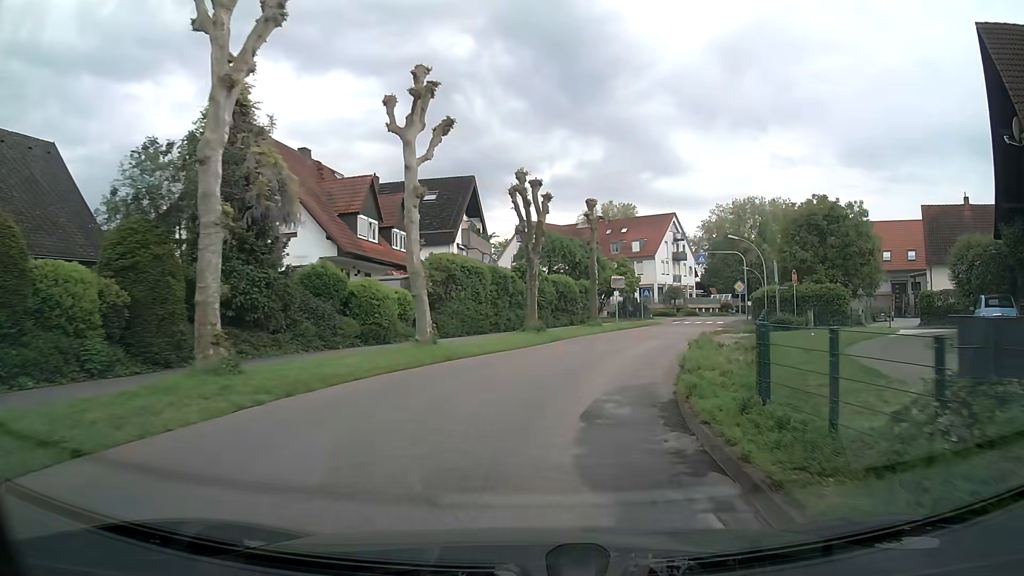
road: tertiary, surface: asphalt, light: Day
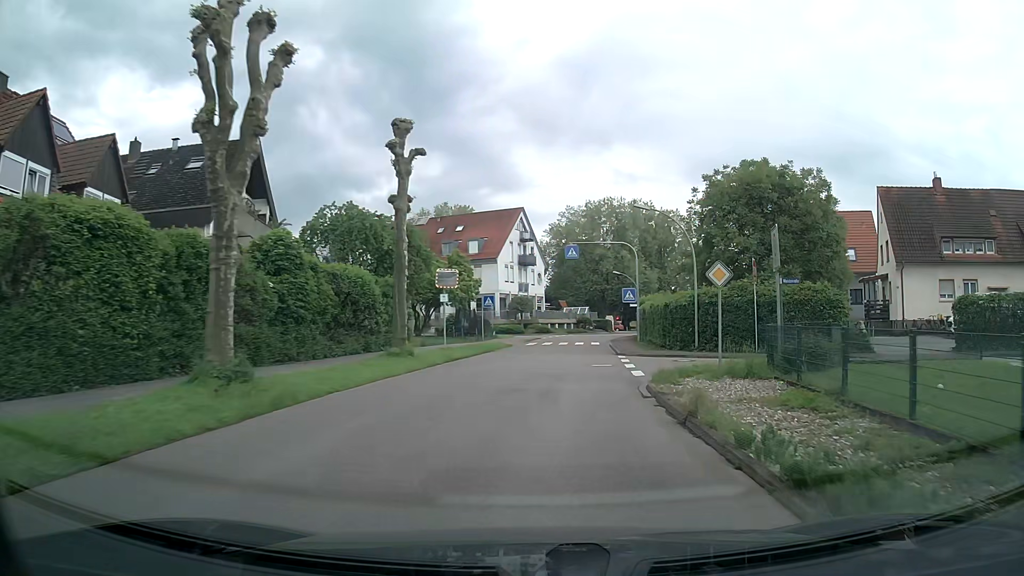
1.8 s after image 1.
(+2.2, +18.3) m; +15°
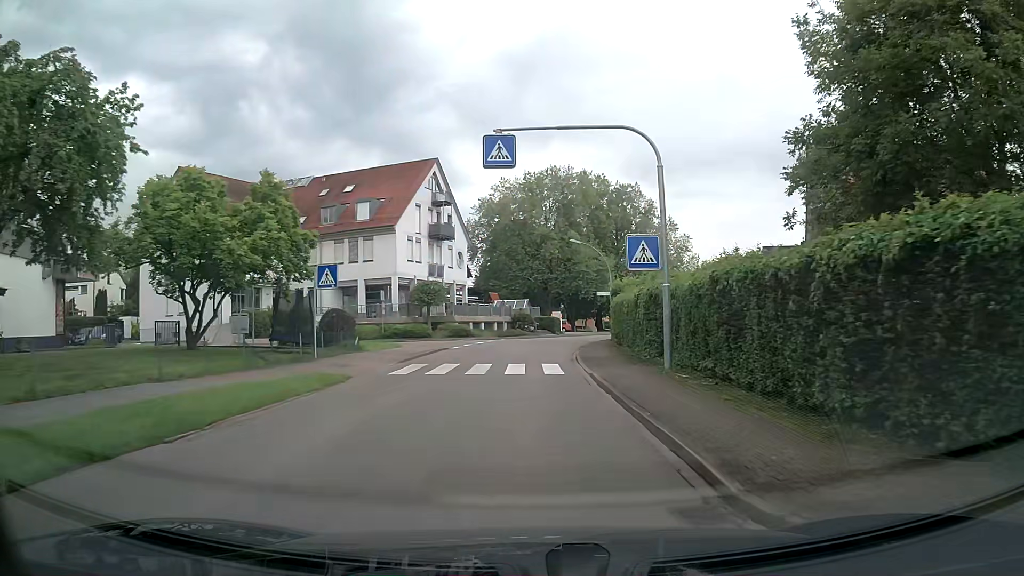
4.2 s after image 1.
(+1.3, +24.1) m; +5°
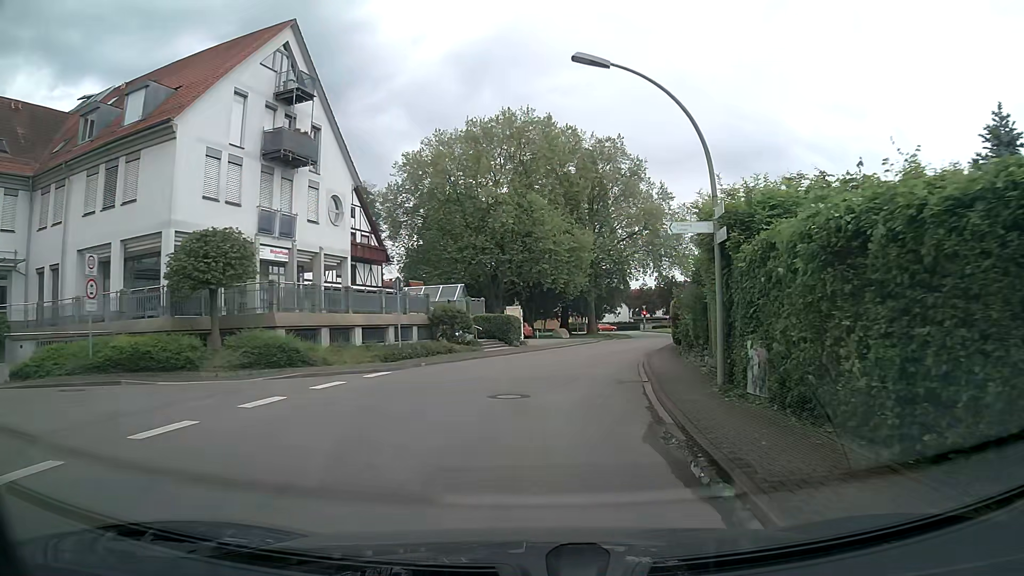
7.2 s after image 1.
(+0.3, +28.7) m; +5°
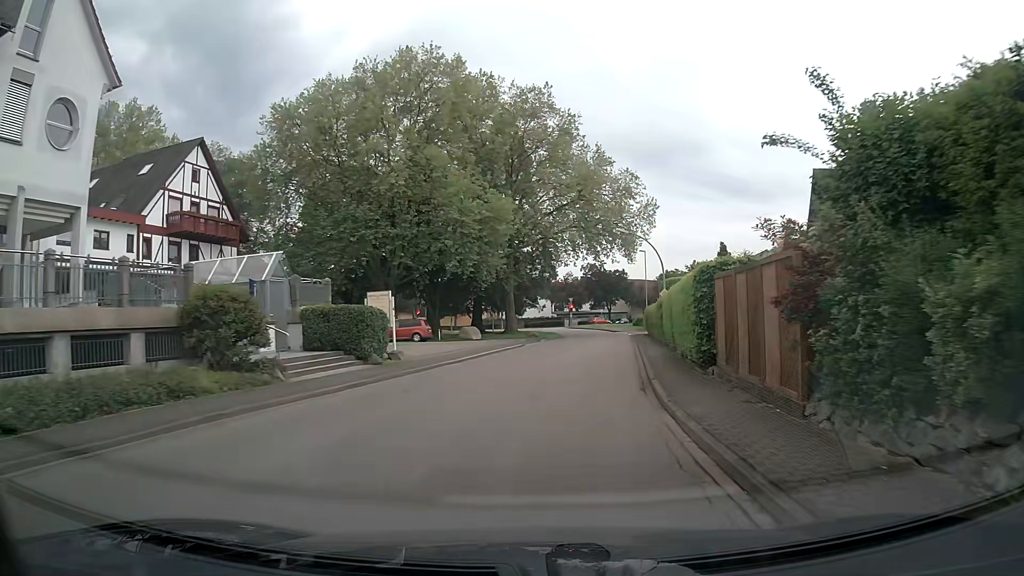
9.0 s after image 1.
(+0.8, +16.5) m; +6°
